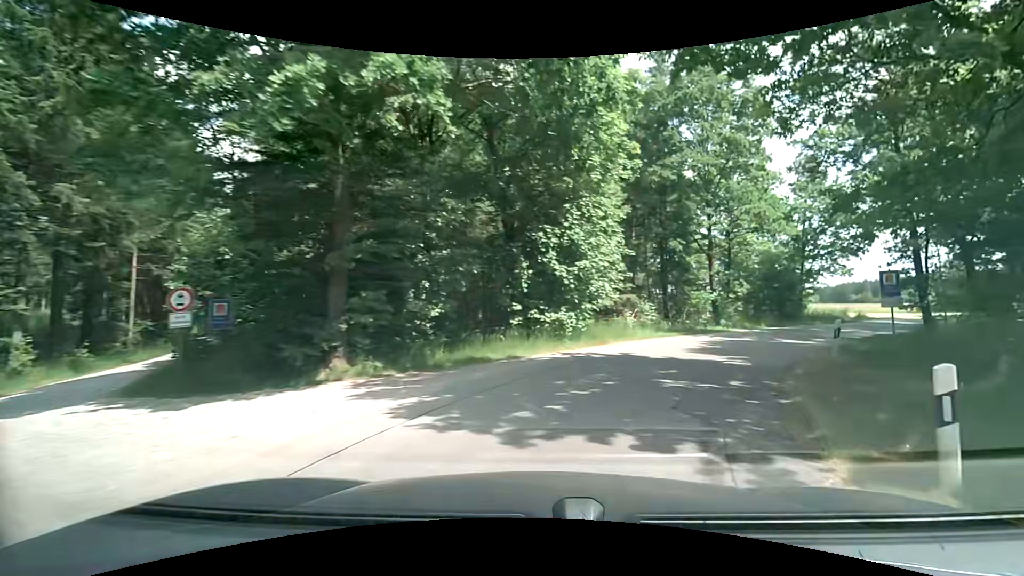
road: unclassified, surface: asphalt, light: Day
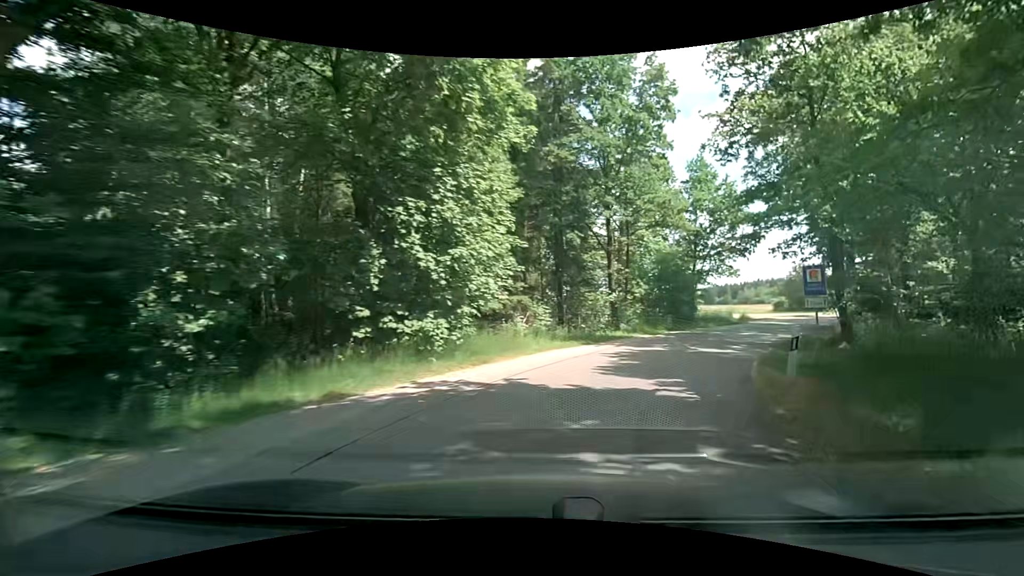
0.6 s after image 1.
(+0.5, +4.6) m; +12°
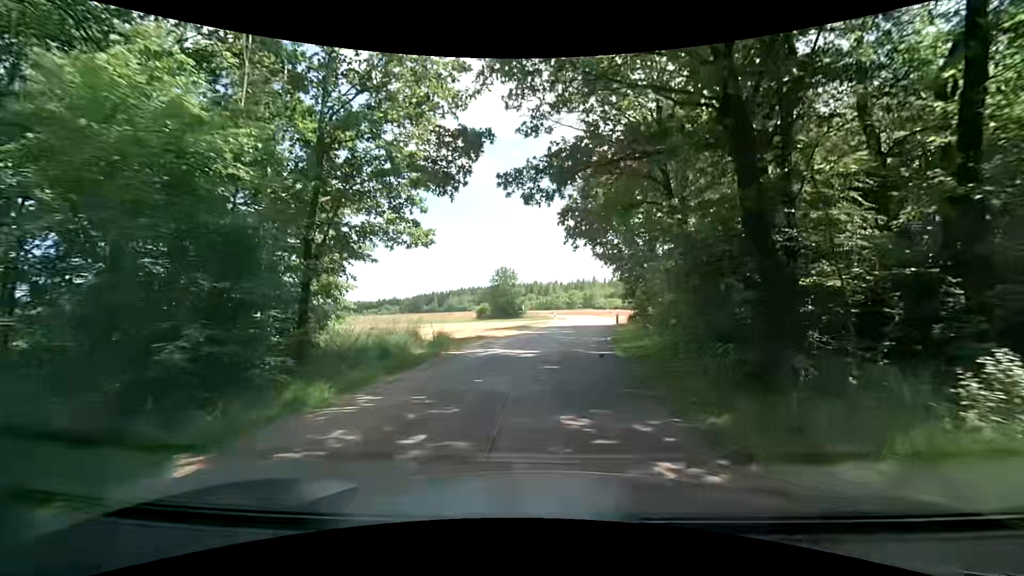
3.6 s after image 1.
(+8.5, +22.8) m; +32°
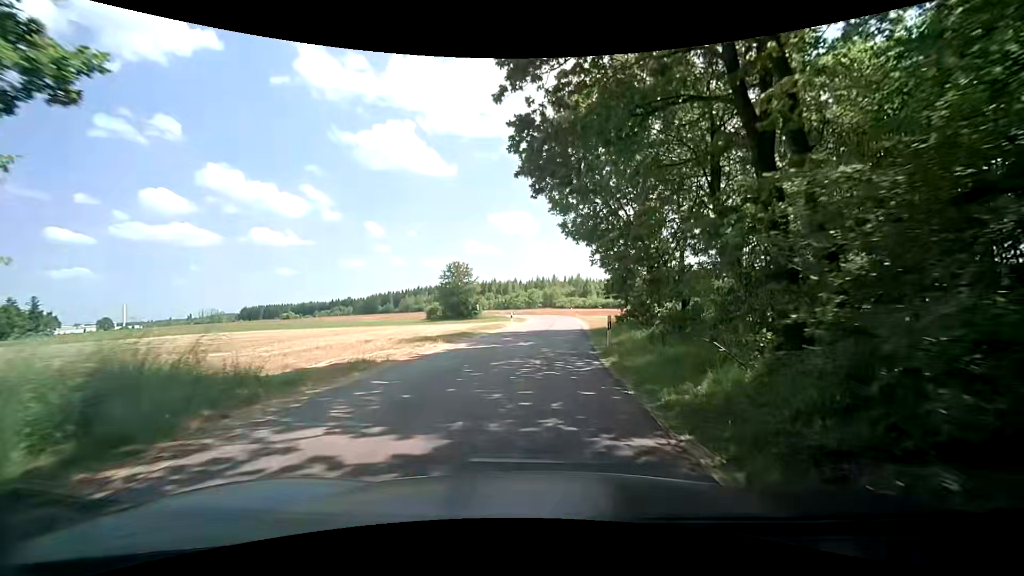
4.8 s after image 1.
(+0.5, +11.0) m; +5°
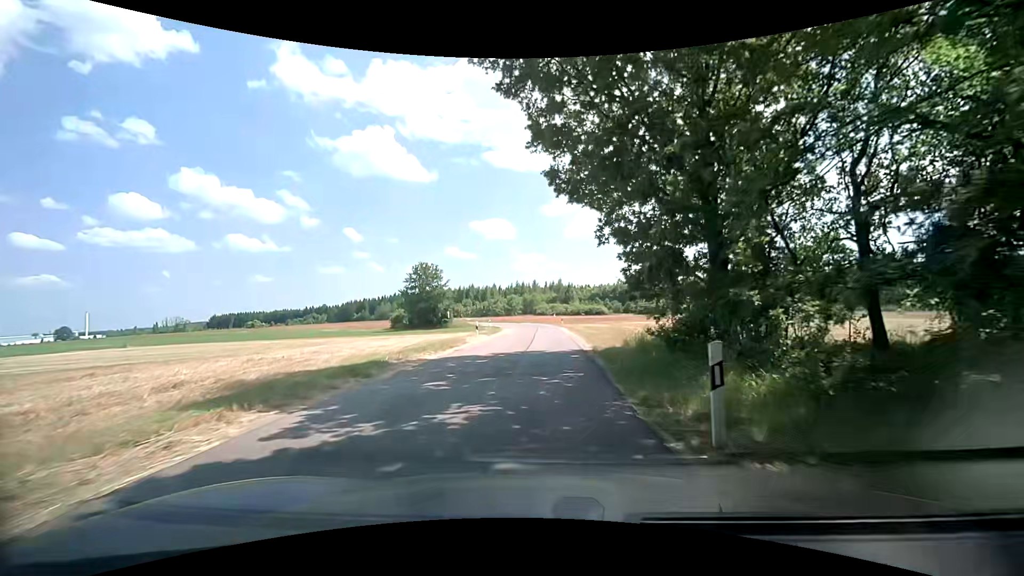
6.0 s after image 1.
(+0.3, +11.2) m; +2°
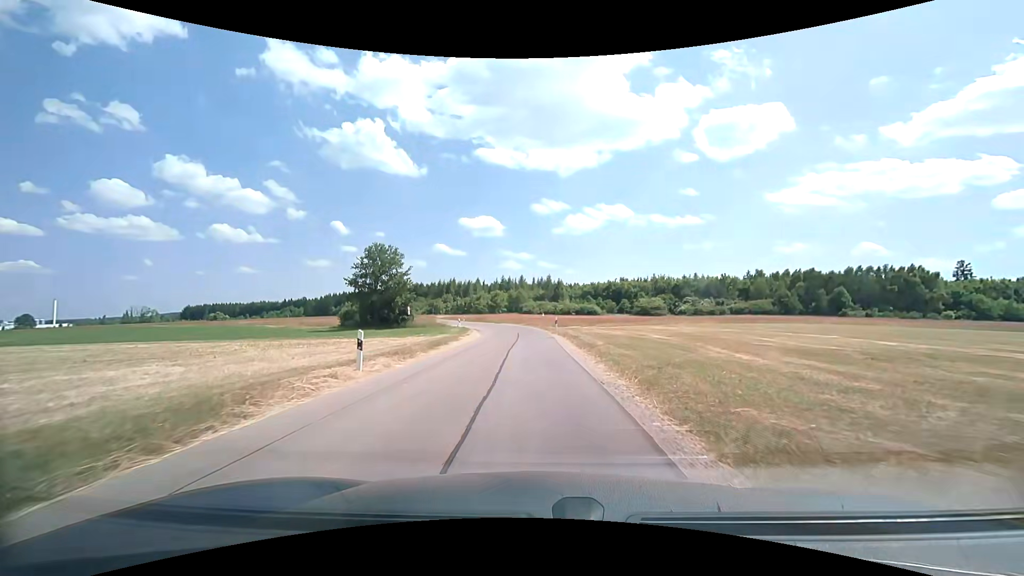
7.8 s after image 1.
(+0.6, +17.9) m; +2°
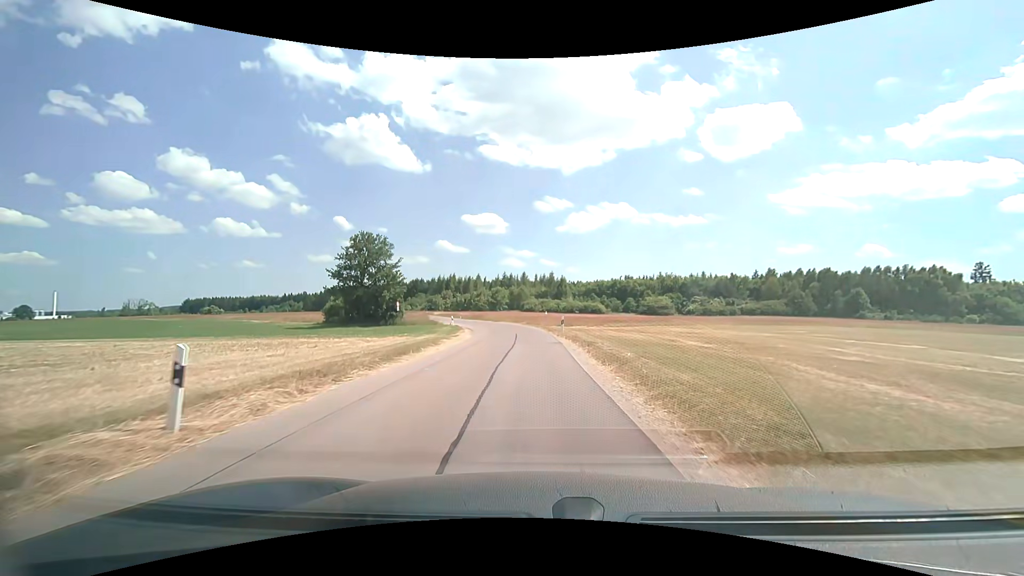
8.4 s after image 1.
(0.0, +6.3) m; -1°
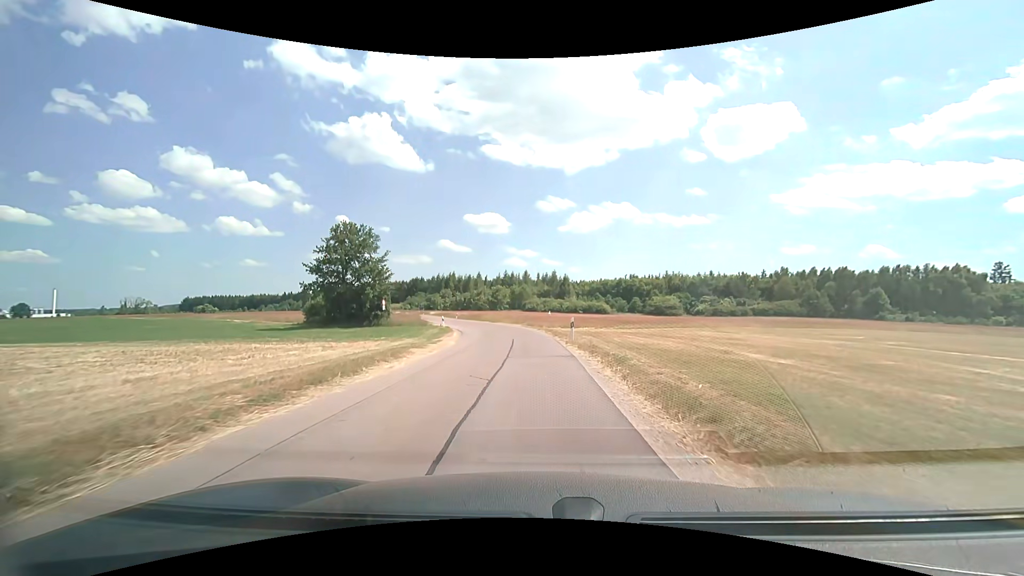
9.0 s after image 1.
(0.0, +6.4) m; 0°
(0, +10) (0, +20) (-1, +30) (-3, +40) (-5, +49) (-8, +59) (-12, +68) (-15, +78) (-18, +87) (-22, +97) m
